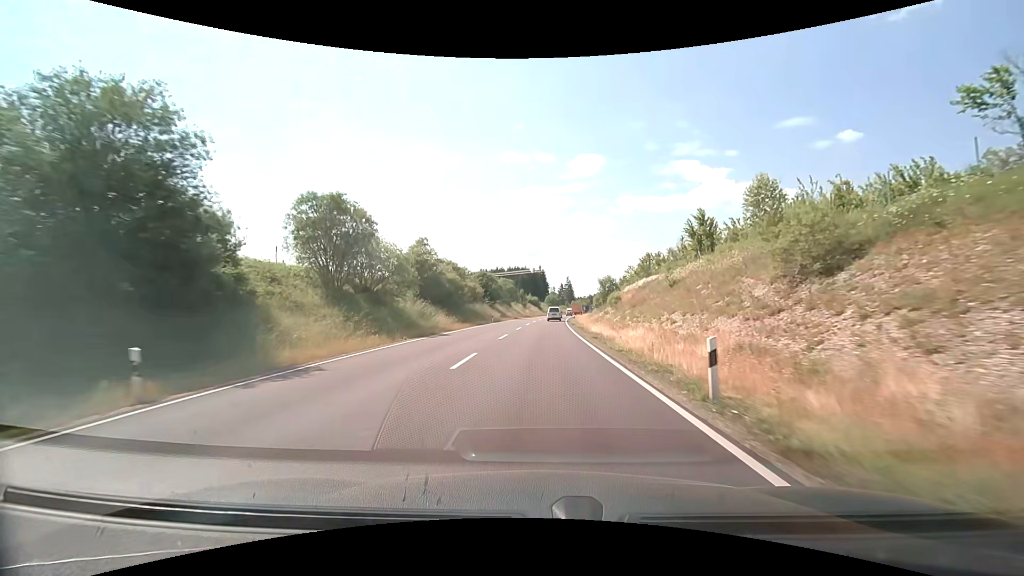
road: primary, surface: asphalt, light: Day
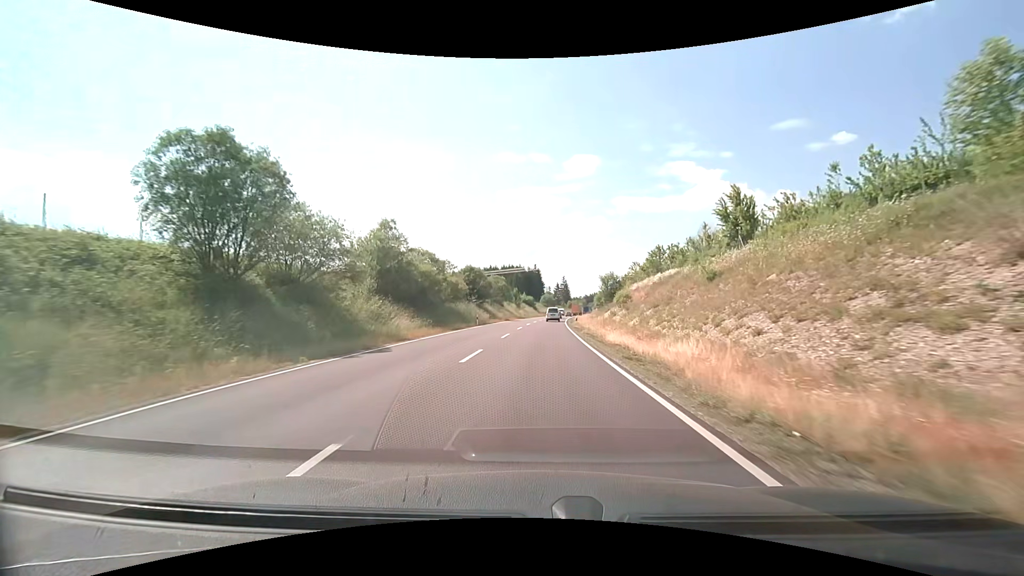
(0.0, +10.4) m; +1°
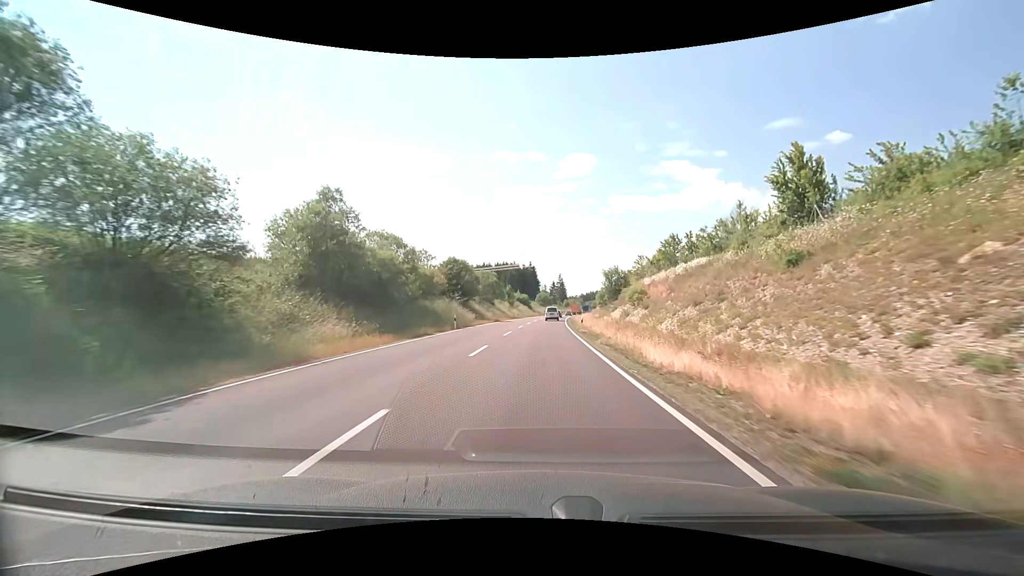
(0.0, +10.4) m; +1°
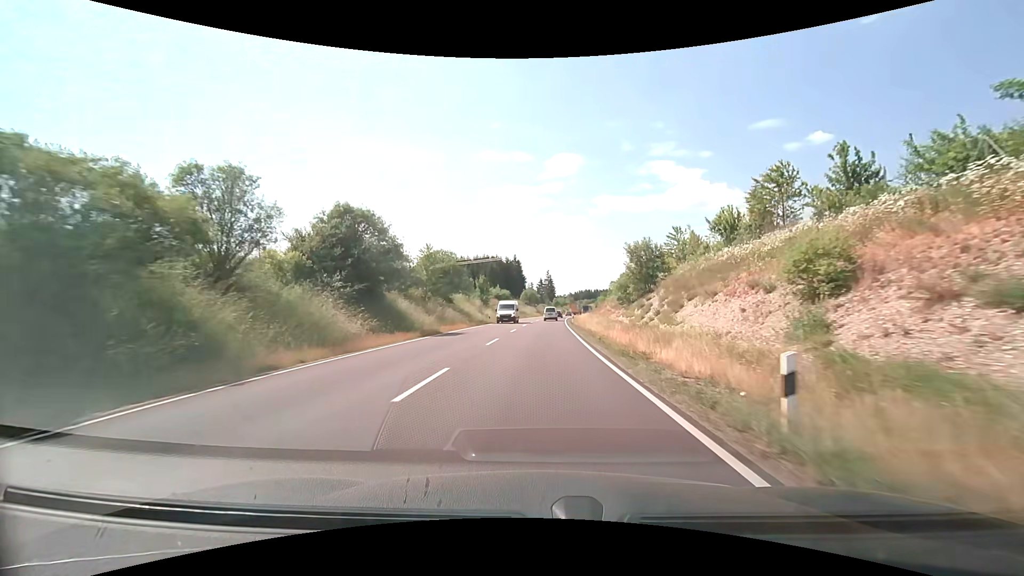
(+0.4, +31.4) m; +1°
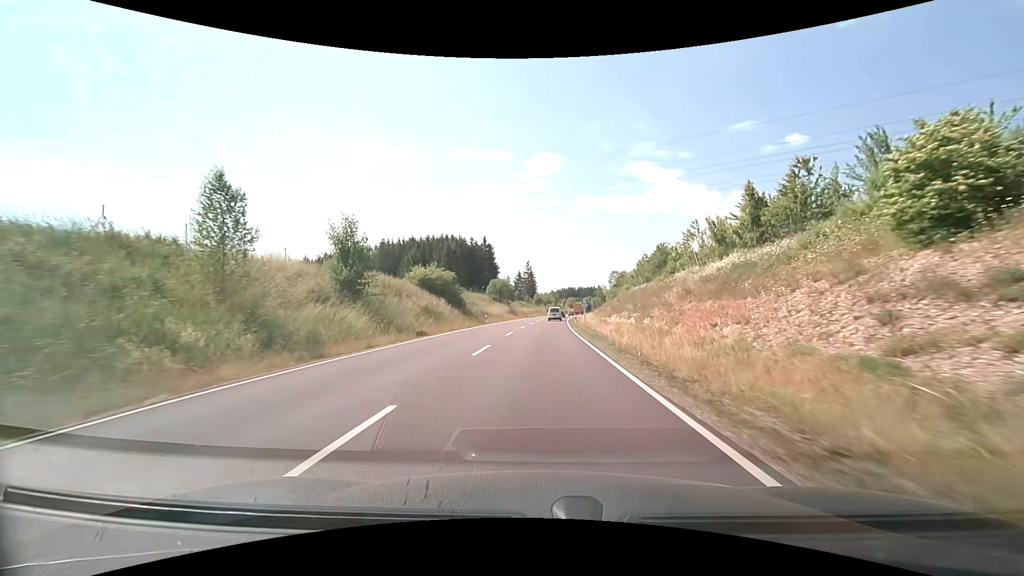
(+1.1, +52.9) m; +2°
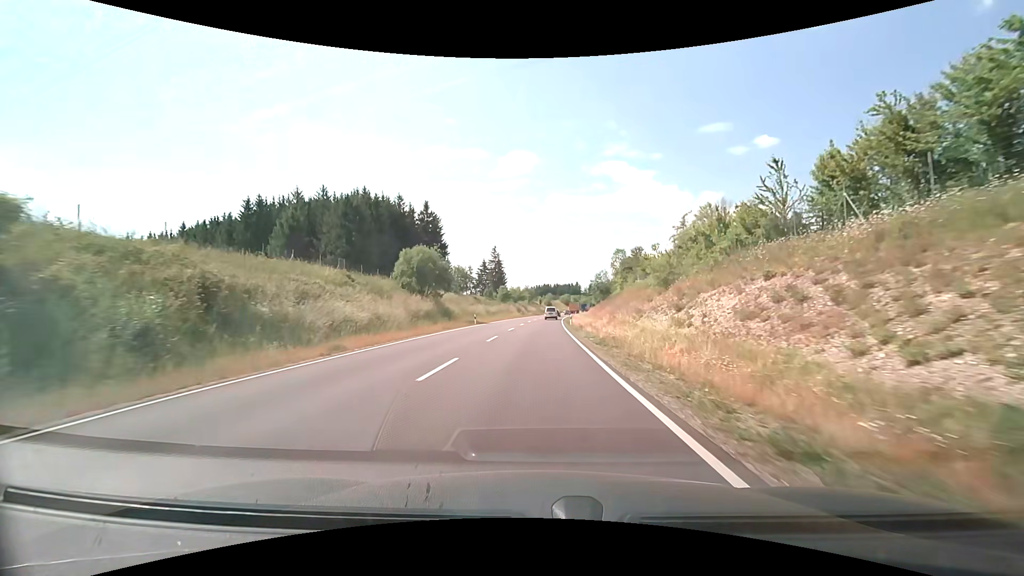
(+1.7, +53.7) m; +3°
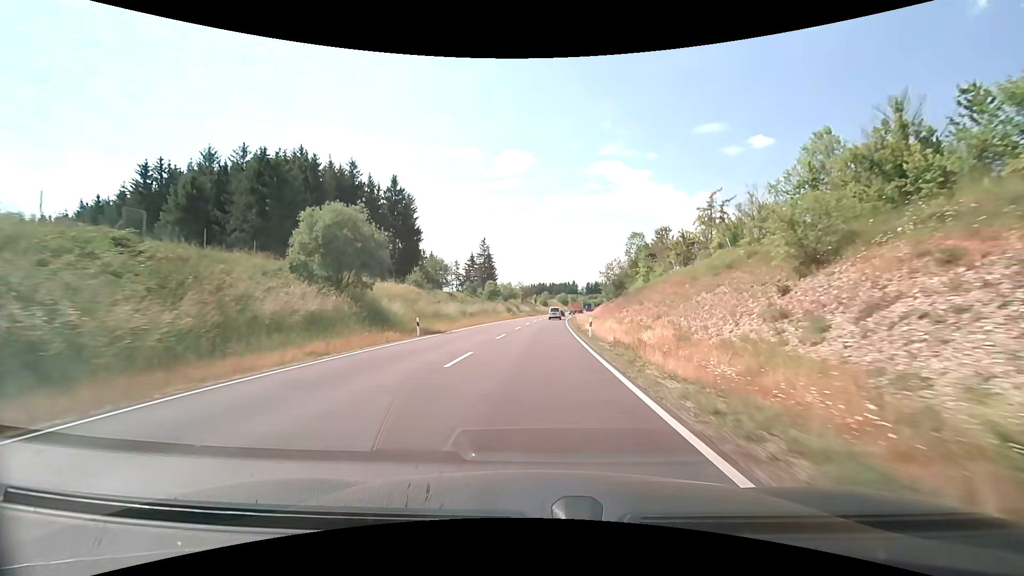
(0.0, +21.9) m; 0°
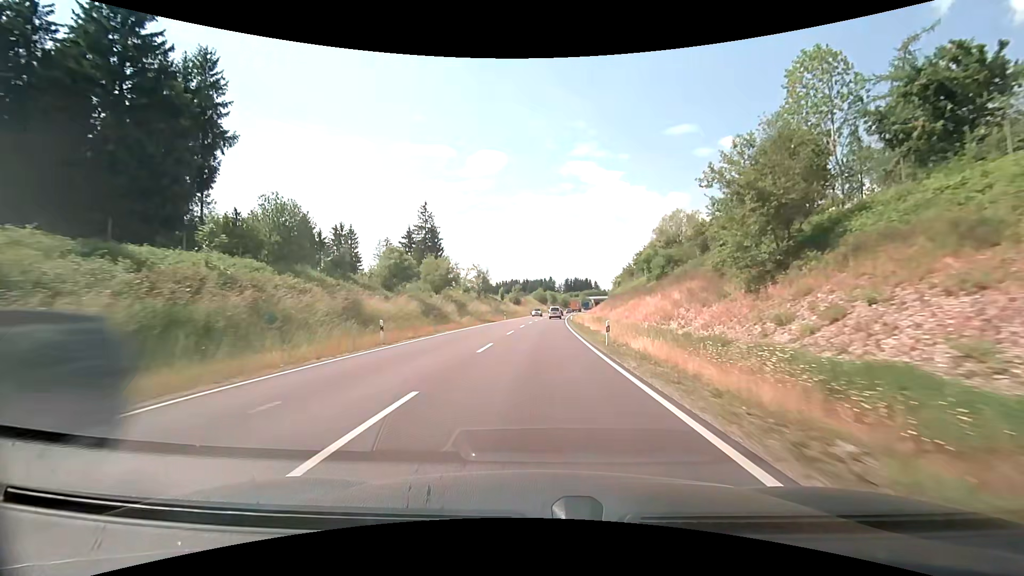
(+1.3, +56.1) m; +3°
(0, +10) (0, +20) (0, +30) (+1, +40) (+1, +50) (+2, +60) (+2, +70) (+3, +80) (+3, +90) (+4, +100) m
